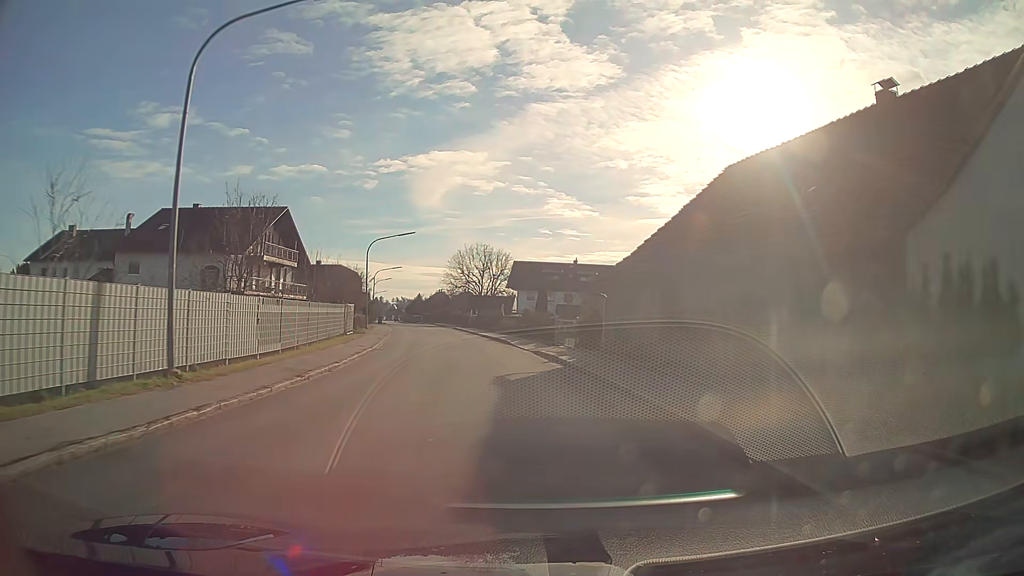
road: tertiary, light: Day
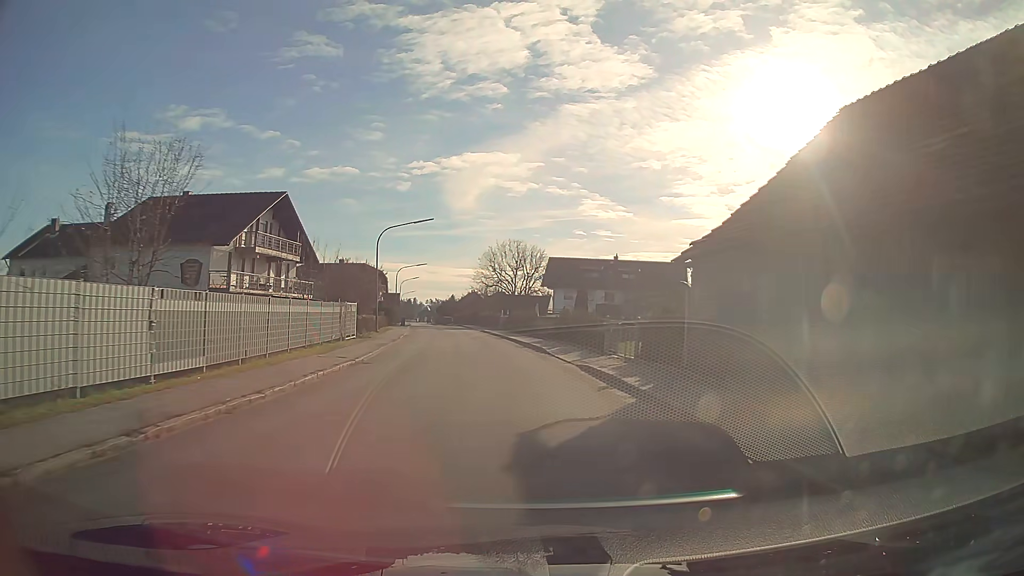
(-0.2, +7.8) m; -3°
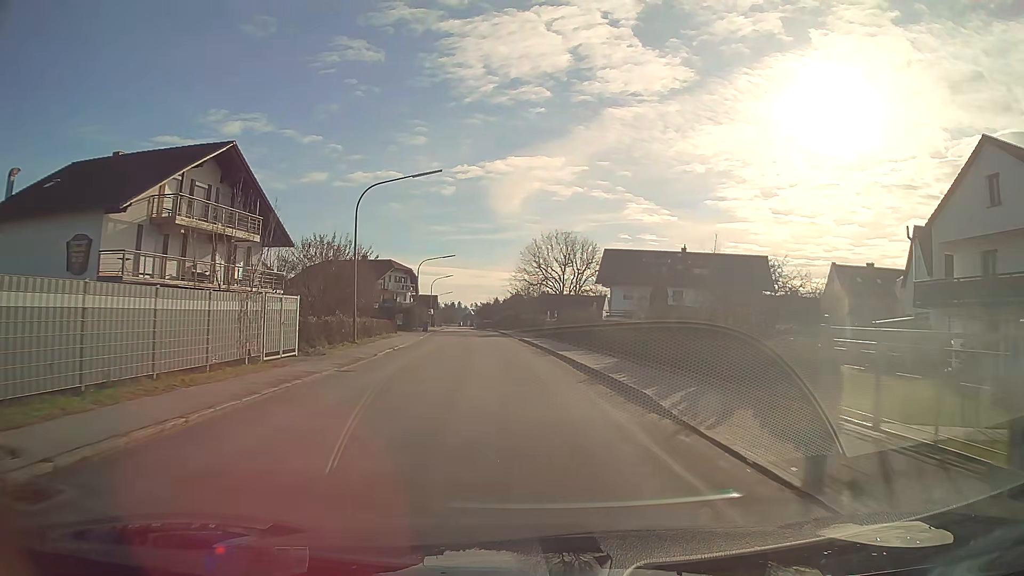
(-0.5, +15.7) m; -3°
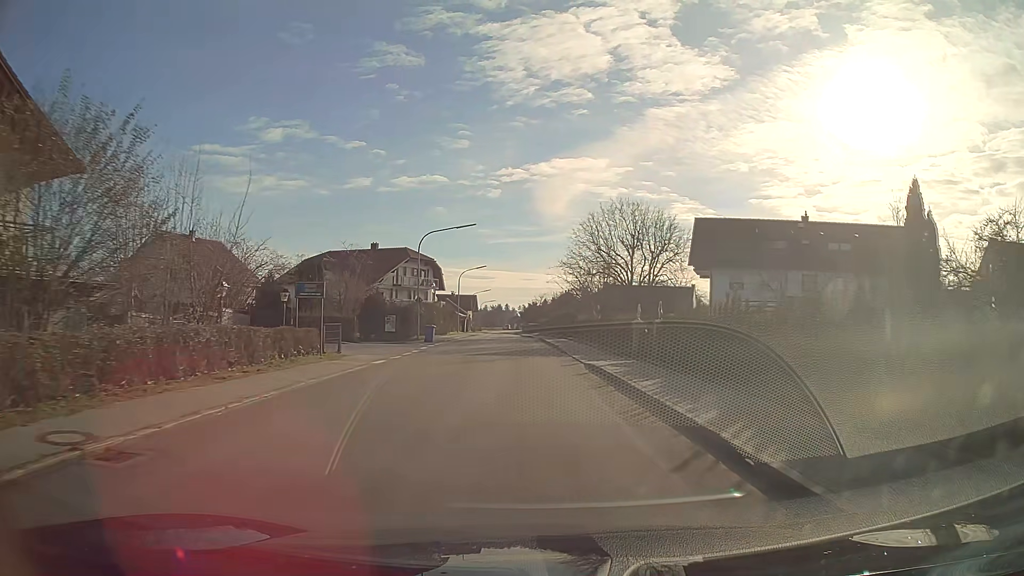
(-0.9, +24.1) m; -4°
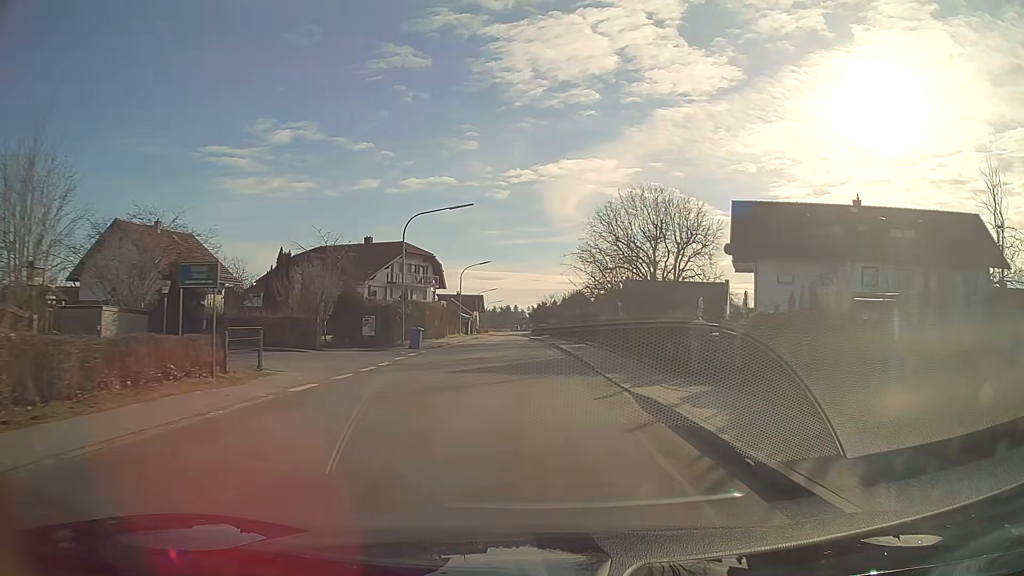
(-0.1, +8.2) m; -1°
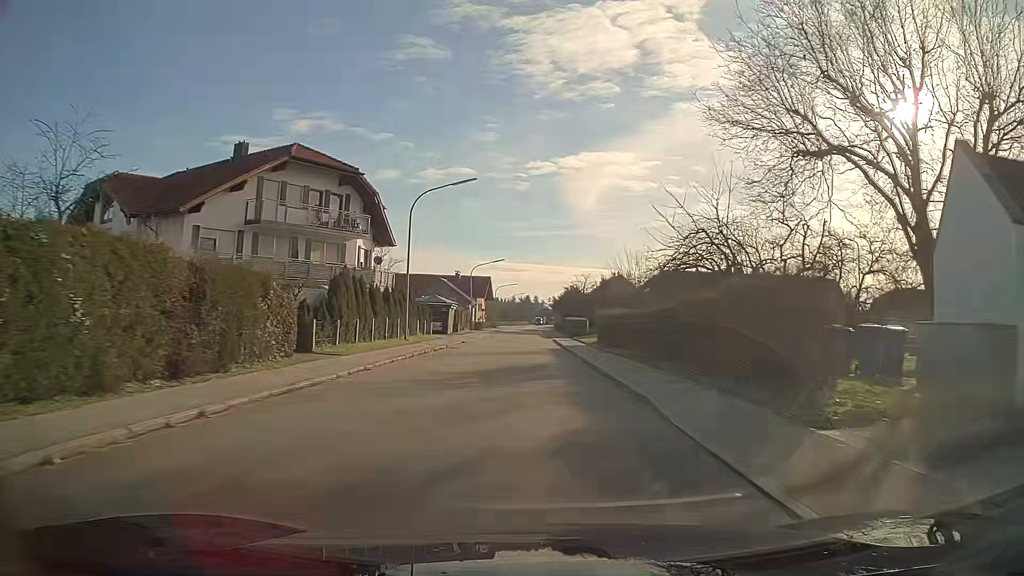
(-0.7, +42.0) m; -2°
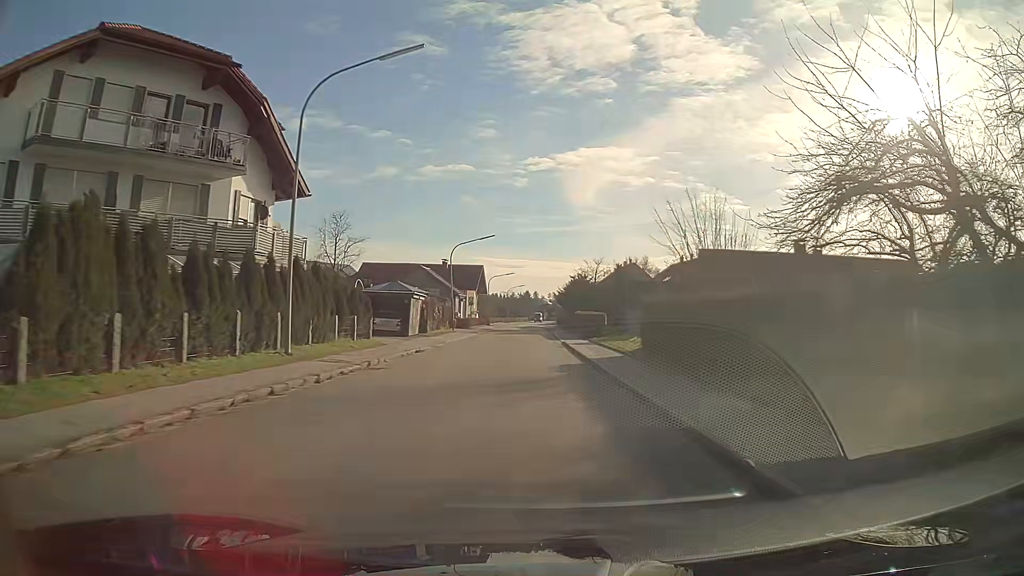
(0.0, +17.2) m; 0°
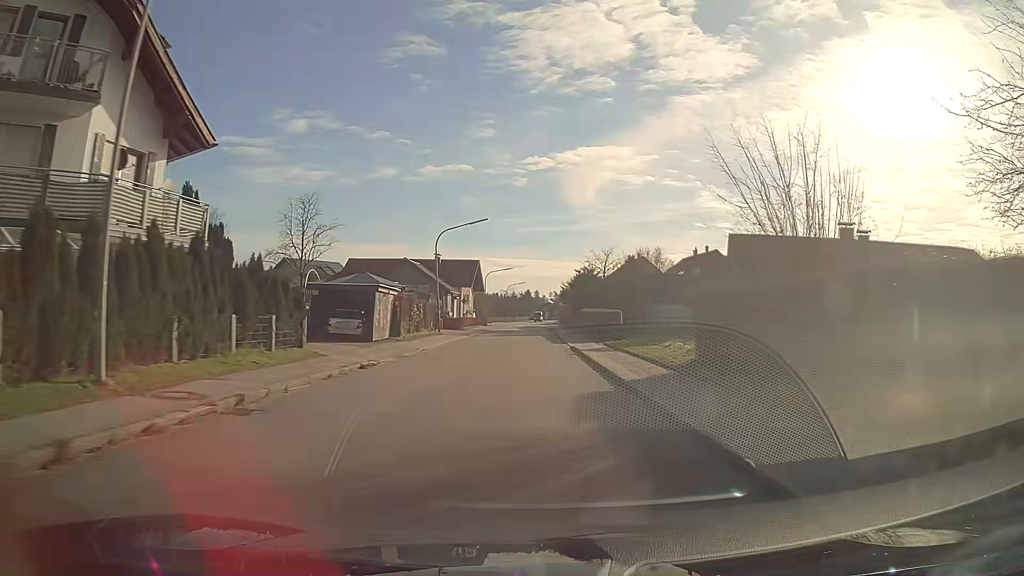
(0.0, +8.7) m; 0°
